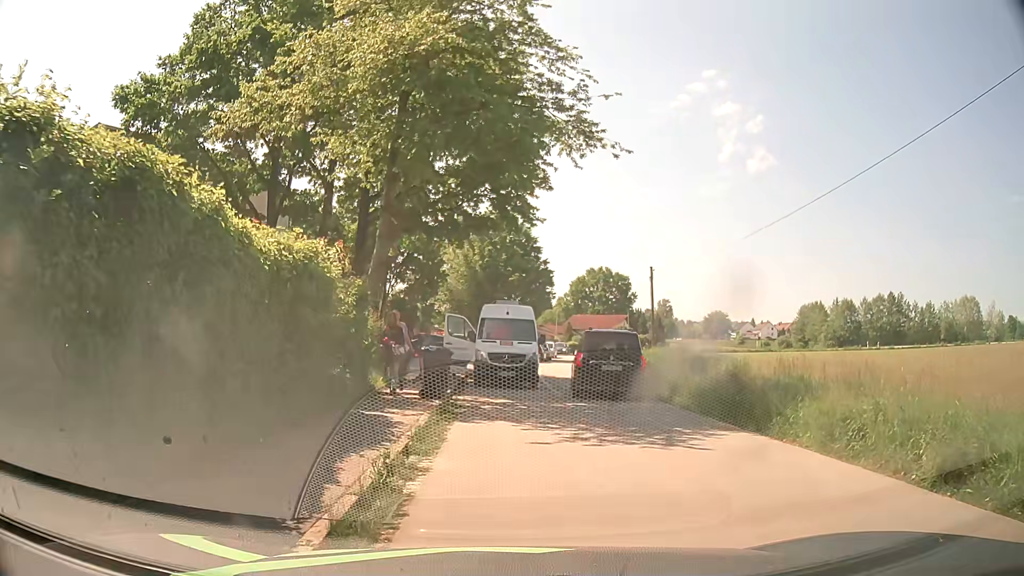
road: residential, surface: asphalt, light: Day
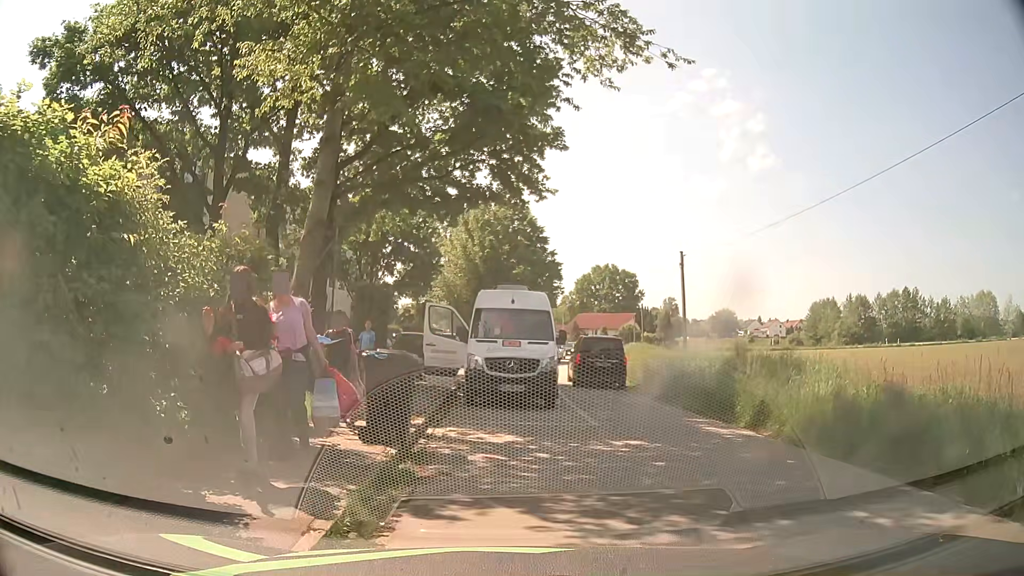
(+0.1, +5.9) m; +2°
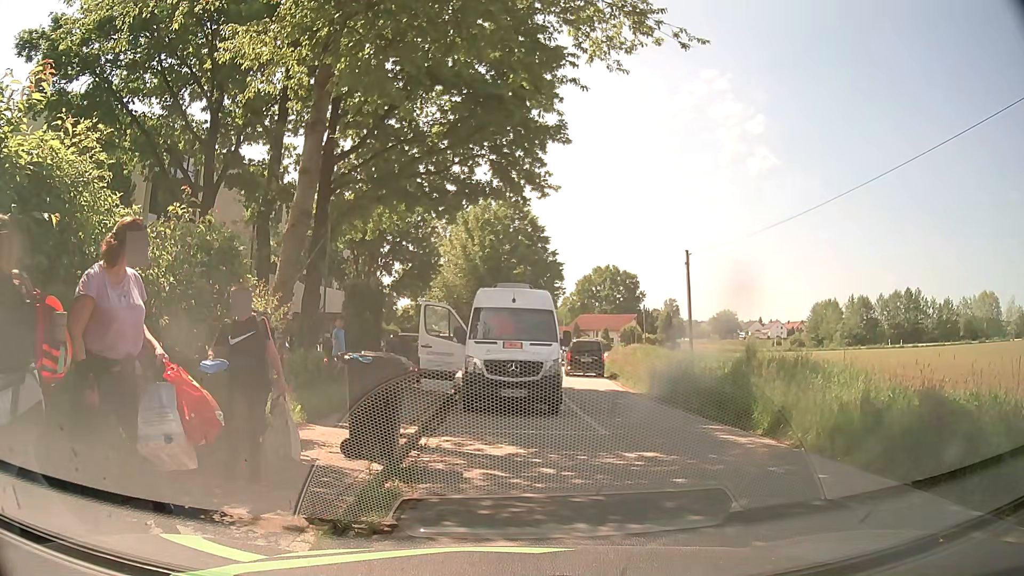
(0.0, +0.9) m; 0°
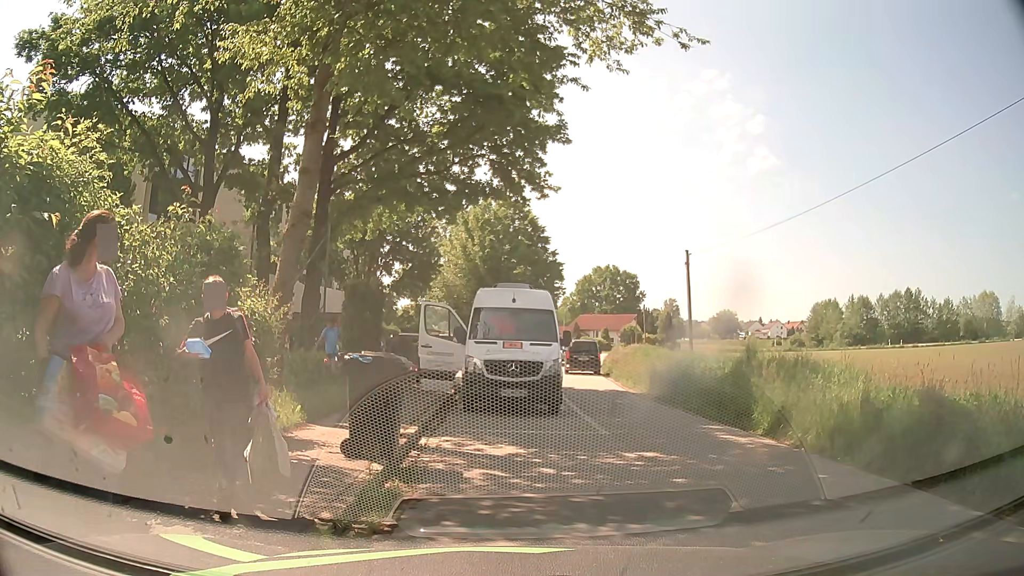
(0.0, 0.0) m; 0°
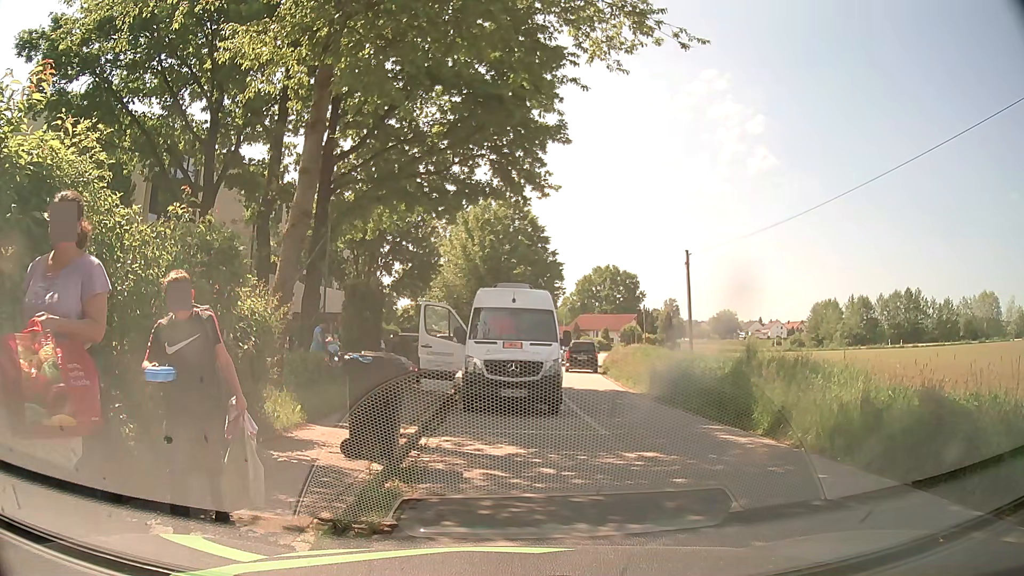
(0.0, 0.0) m; 0°
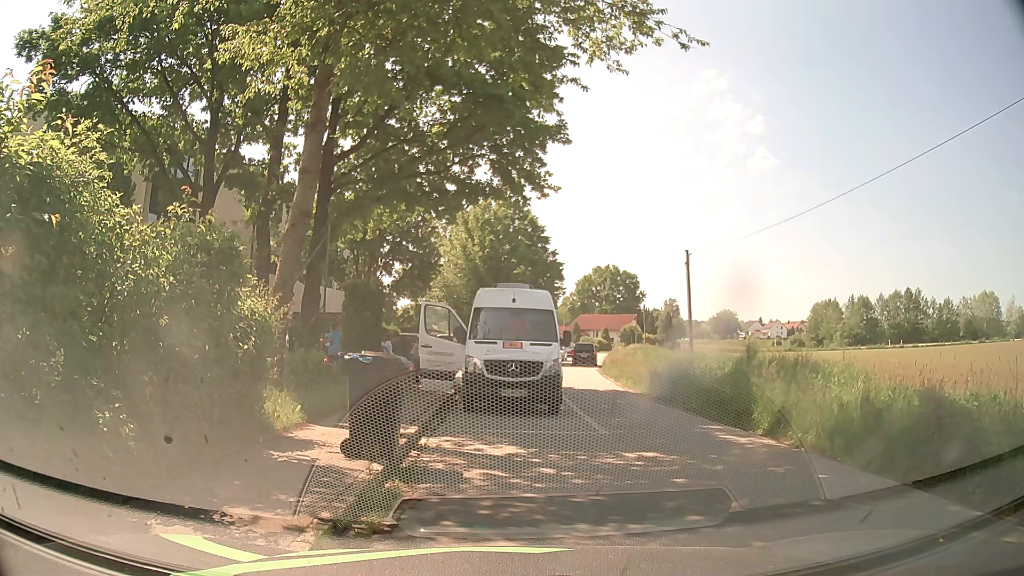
(0.0, 0.0) m; 0°
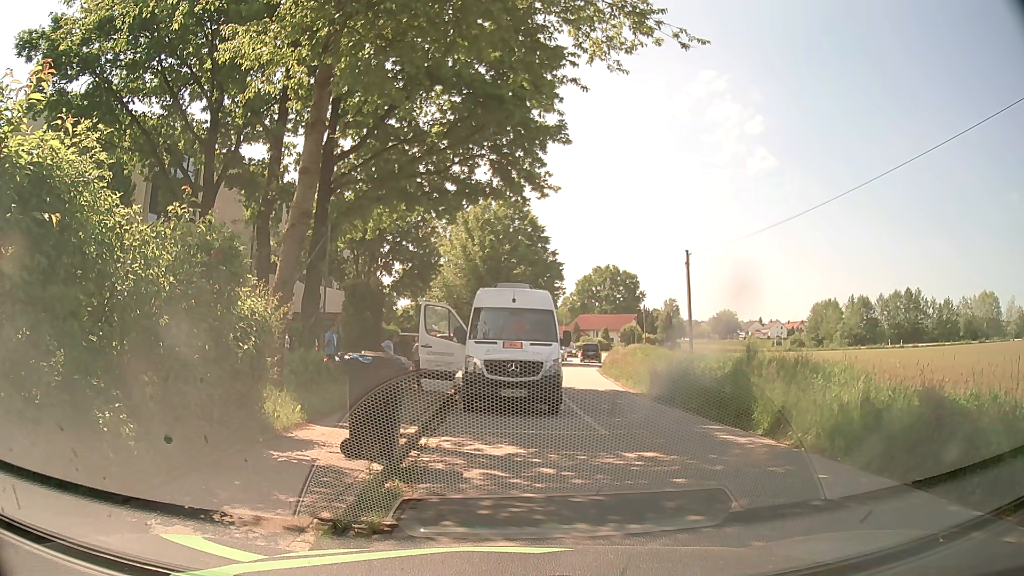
(0.0, 0.0) m; 0°
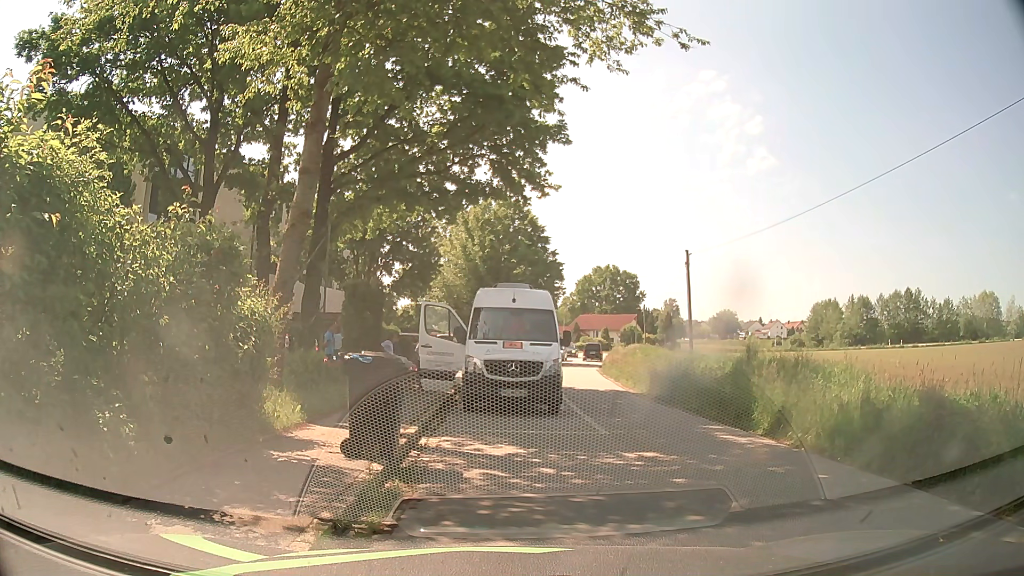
(0.0, 0.0) m; 0°
